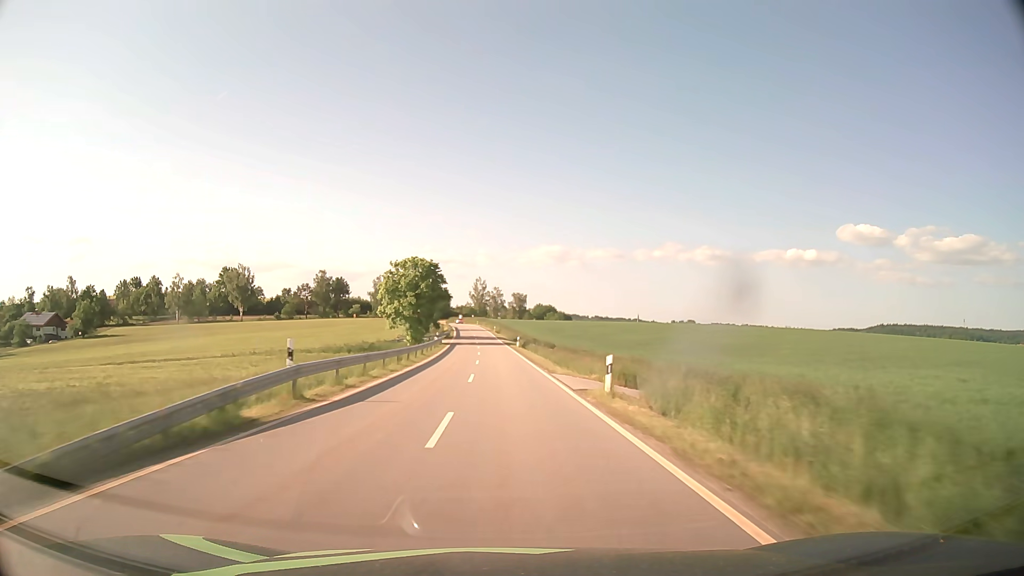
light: Day
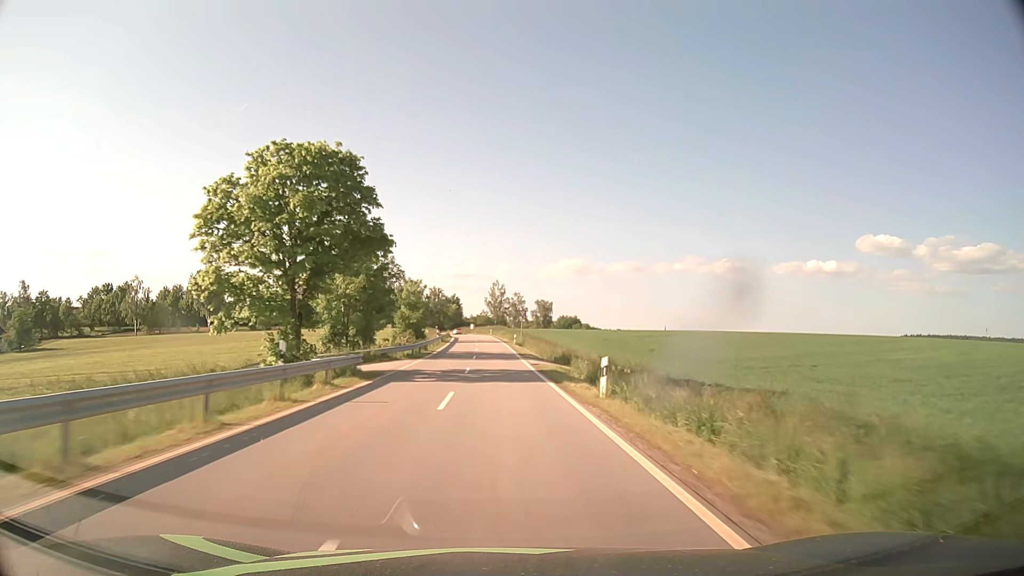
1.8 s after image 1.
(-0.6, +44.2) m; -2°
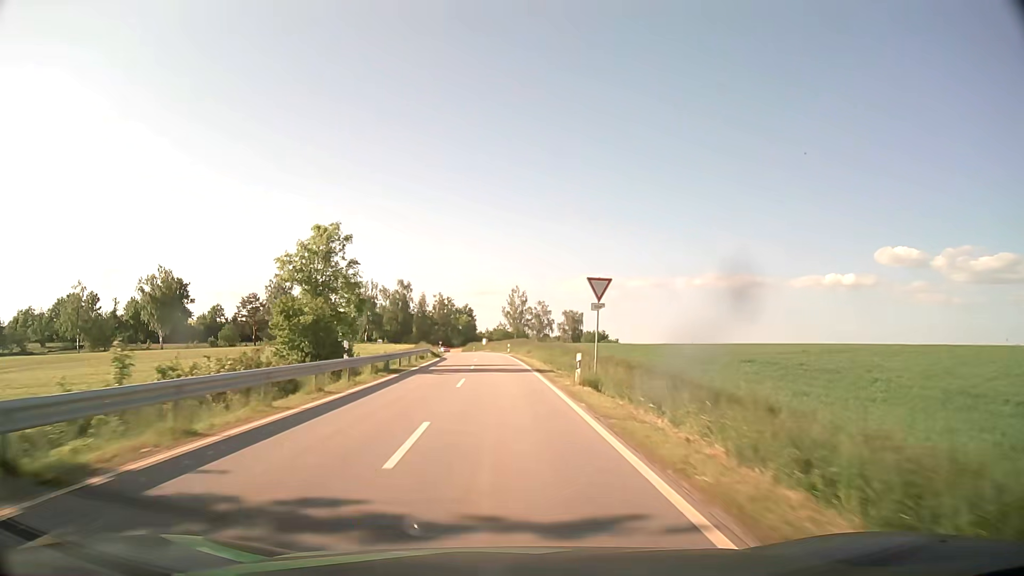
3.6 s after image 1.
(-0.7, +41.9) m; -2°
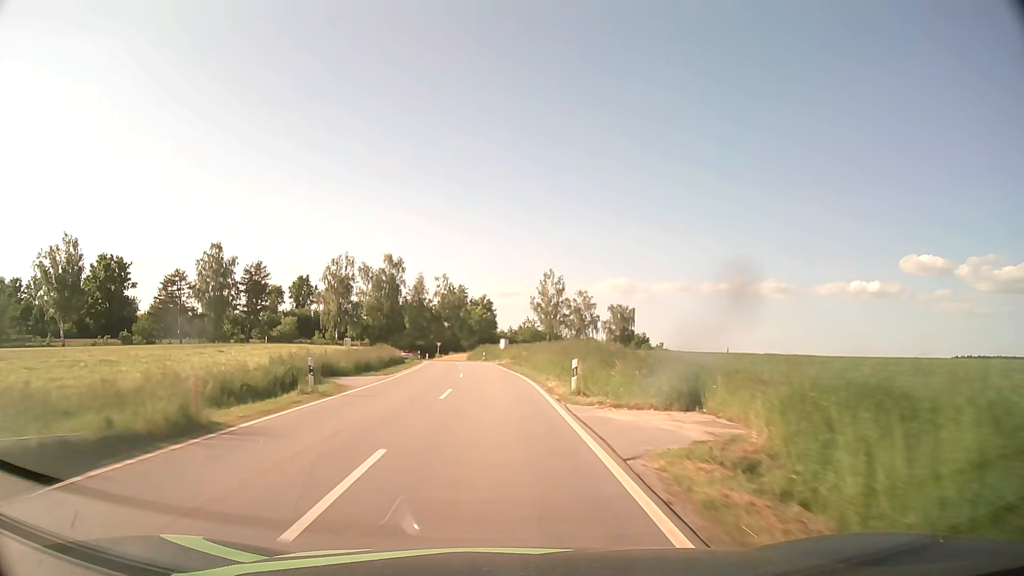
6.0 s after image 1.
(-0.8, +50.8) m; -2°
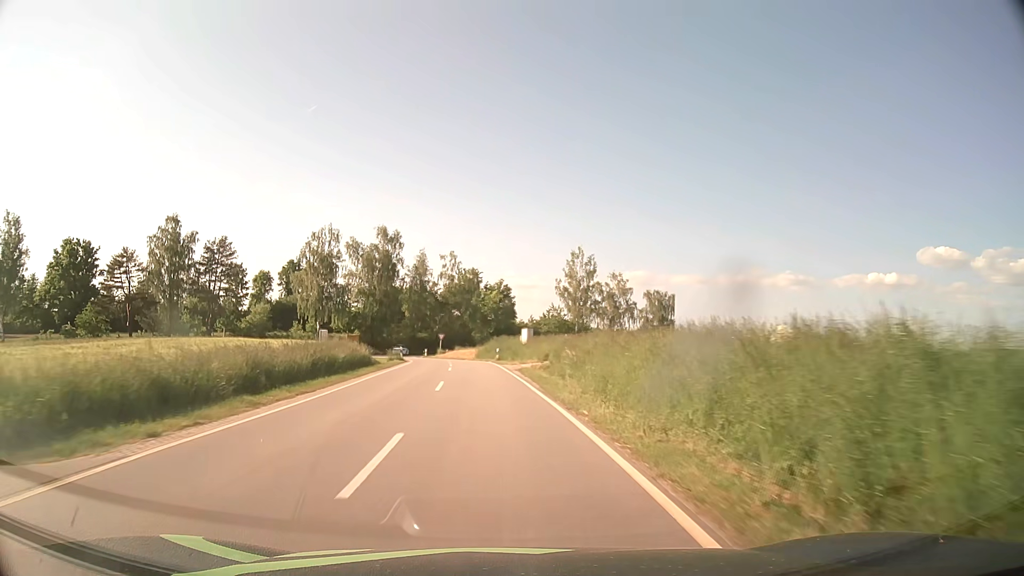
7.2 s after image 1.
(-0.3, +22.9) m; -1°
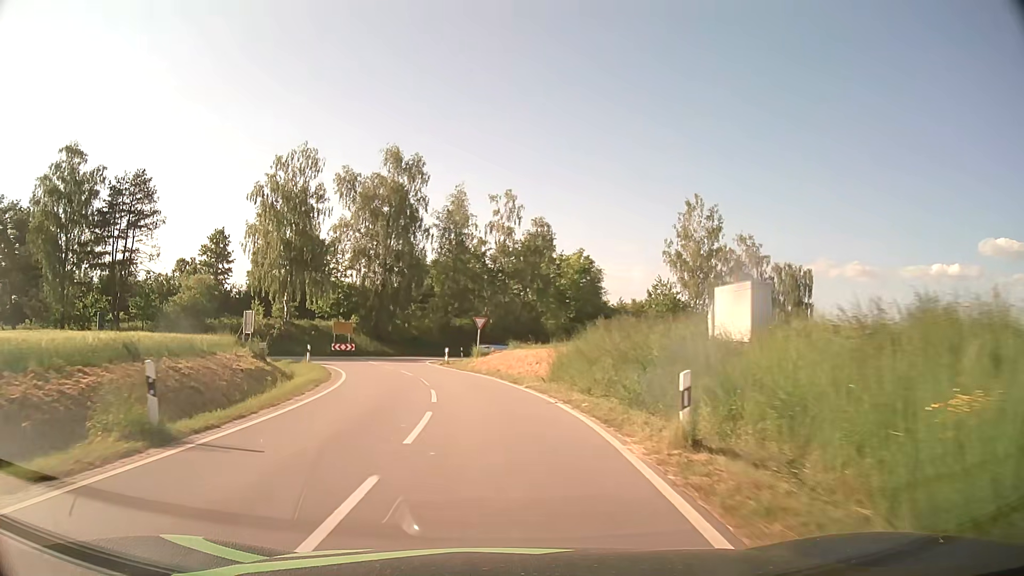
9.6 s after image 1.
(-1.7, +39.1) m; -6°
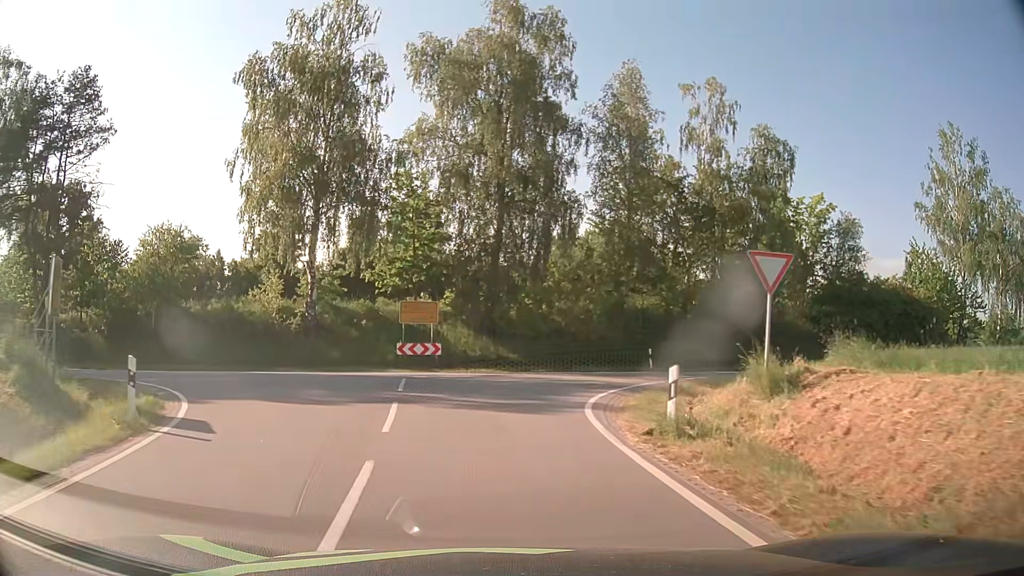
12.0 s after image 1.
(-3.0, +28.3) m; -13°
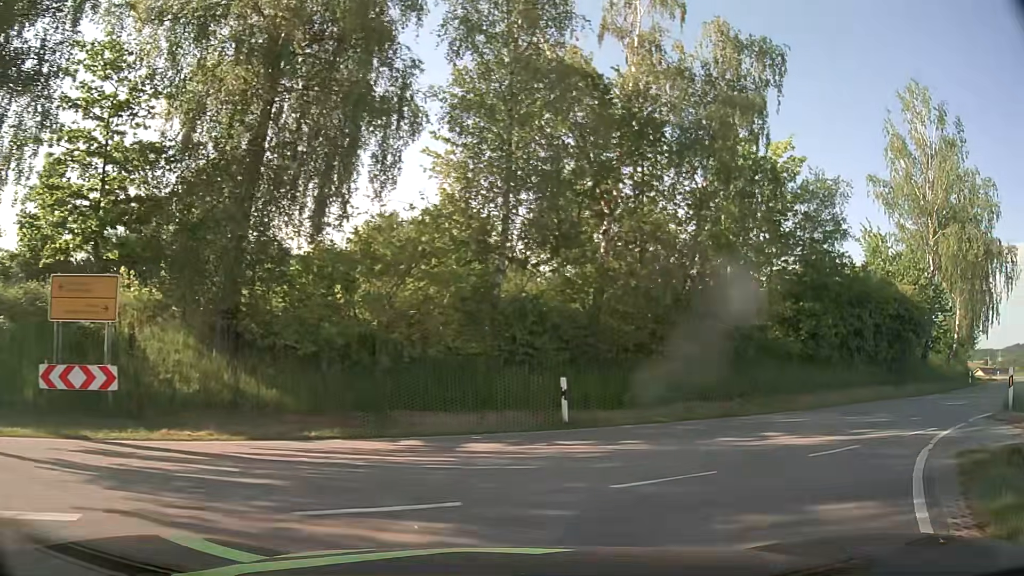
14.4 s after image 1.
(+0.9, +16.4) m; +15°
(+3, +9) (+10, +16) (+19, +21) (+27, +27) (+35, +33) (+43, +39) (+50, +46) (+57, +53) (+64, +61) (+70, +68) m
